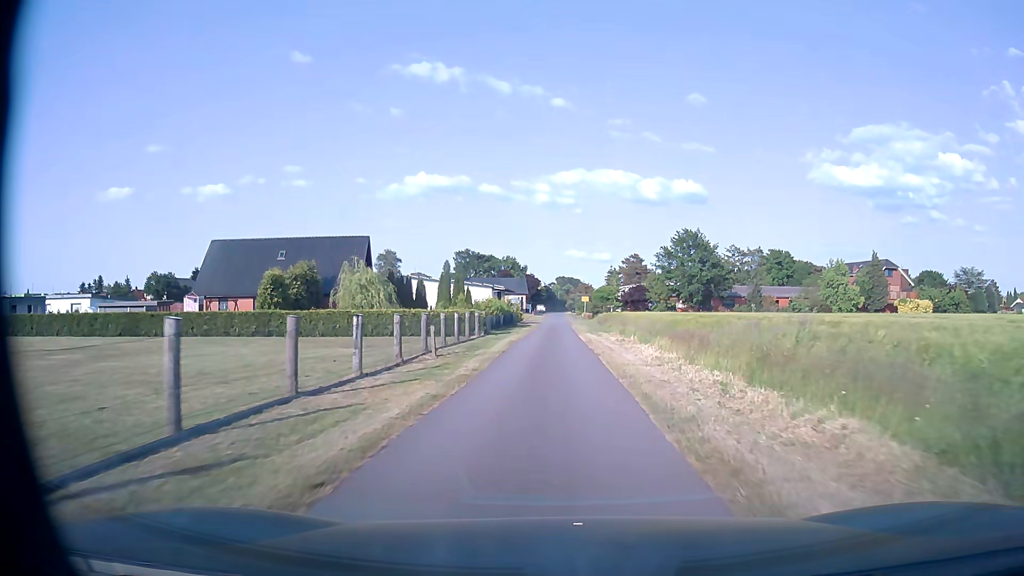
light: Day
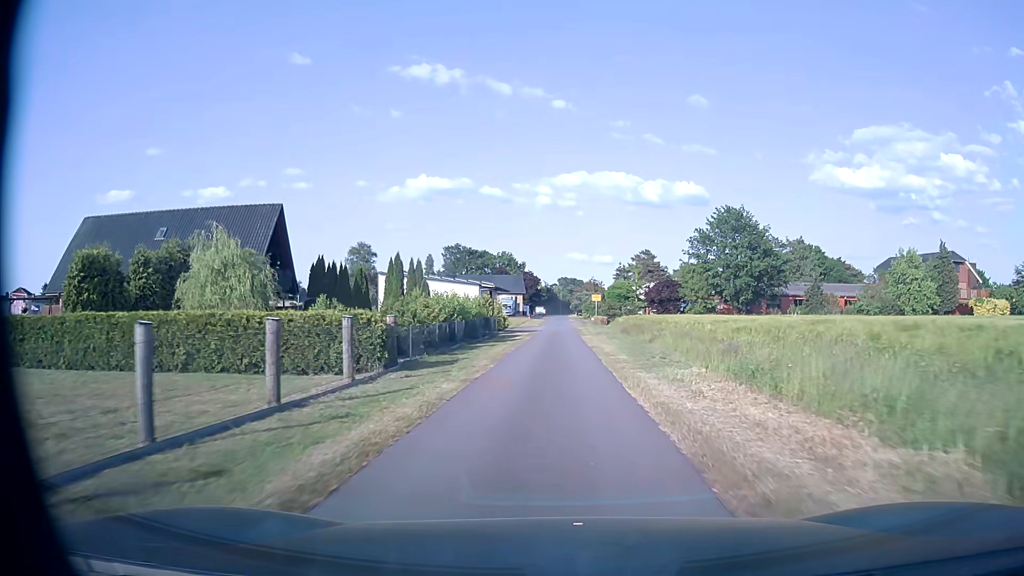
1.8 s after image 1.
(0.0, +23.1) m; 0°
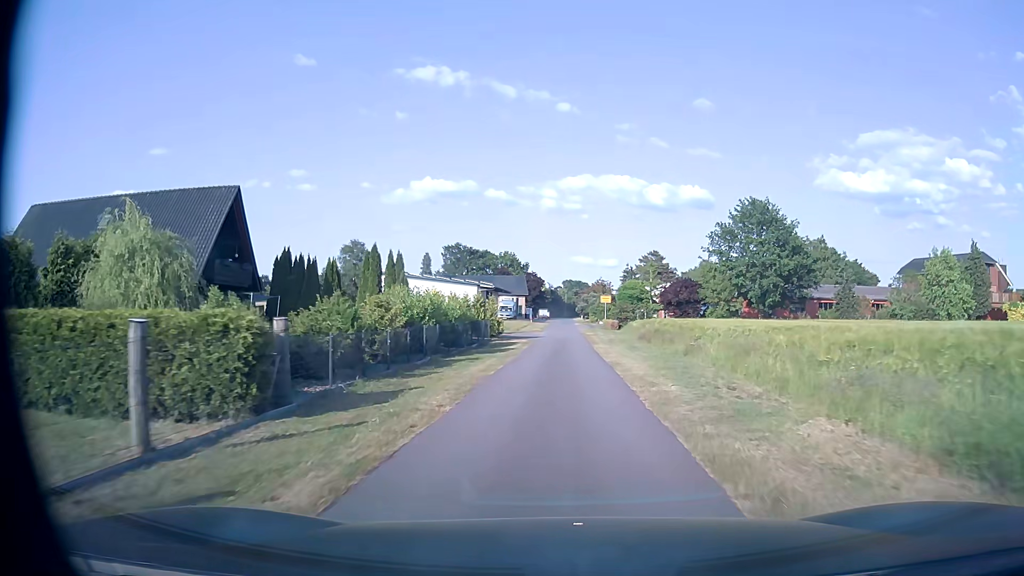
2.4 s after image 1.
(0.0, +7.6) m; 0°
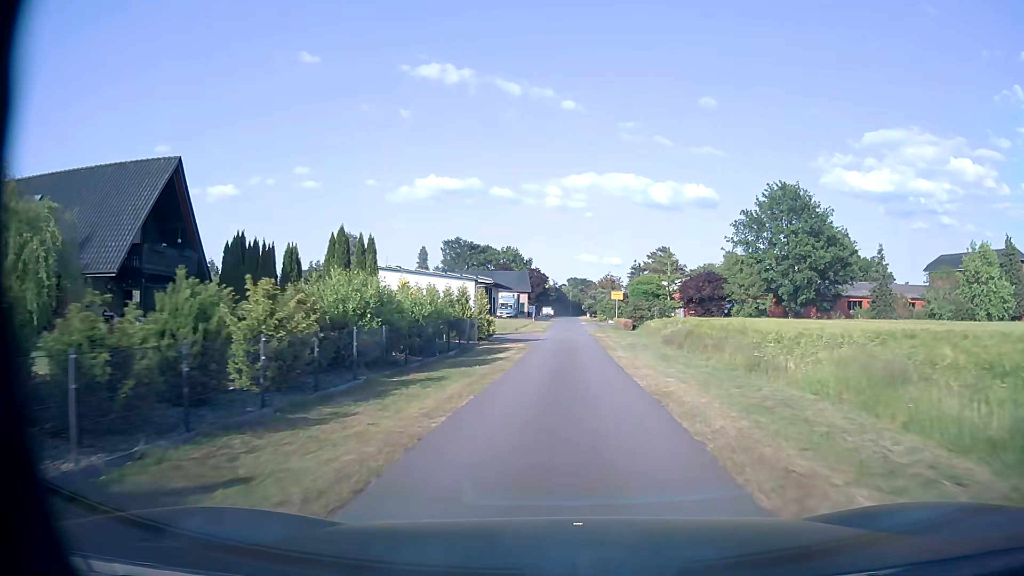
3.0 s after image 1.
(0.0, +7.6) m; -1°
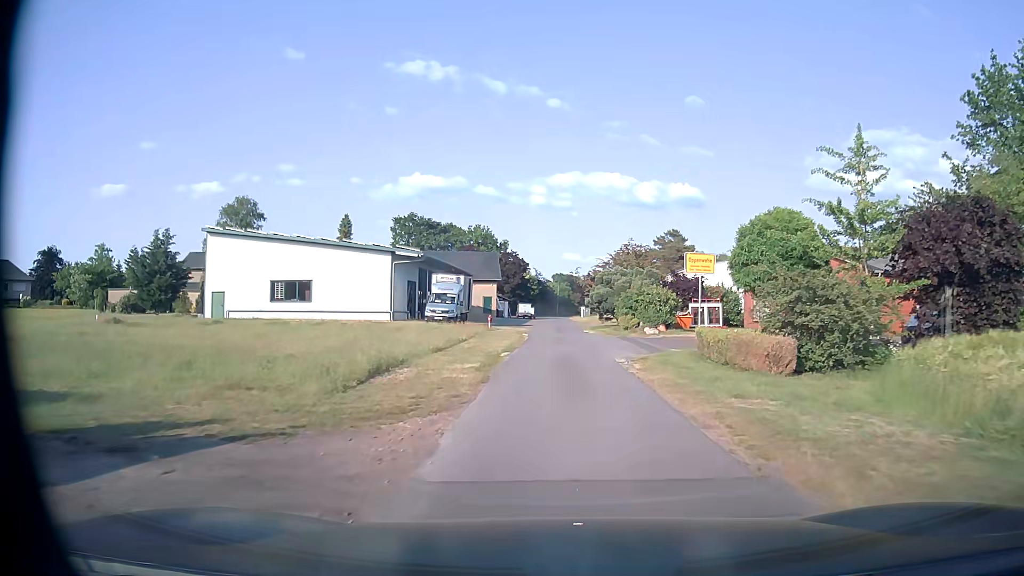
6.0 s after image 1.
(+0.4, +37.4) m; +2°
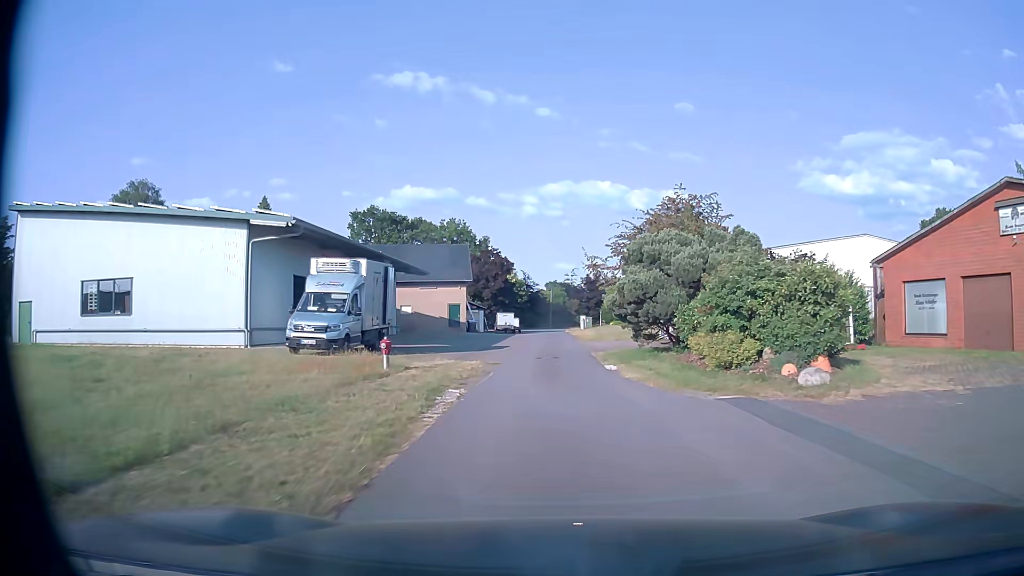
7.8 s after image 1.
(+0.1, +21.9) m; +1°
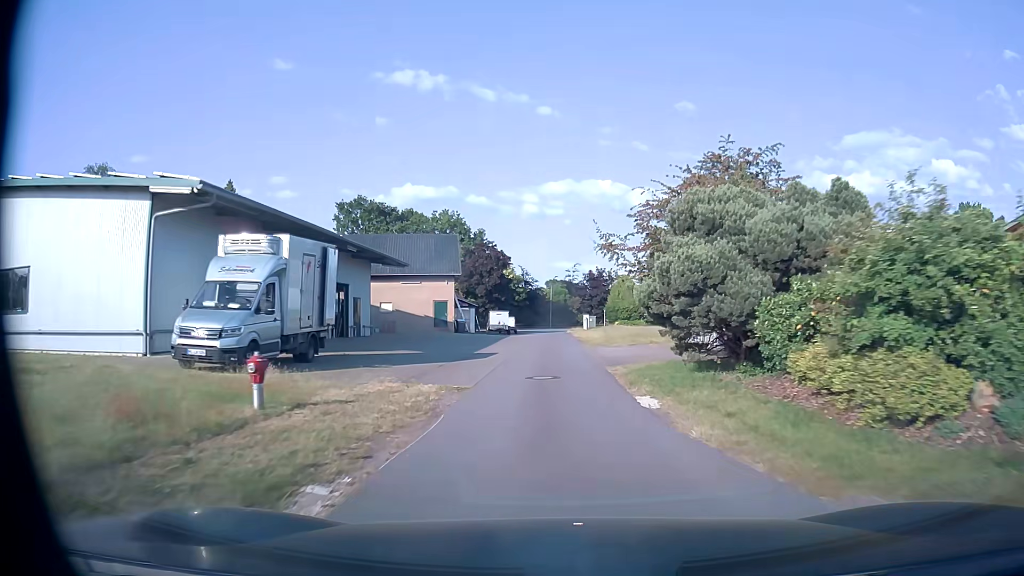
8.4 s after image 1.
(0.0, +7.2) m; 0°
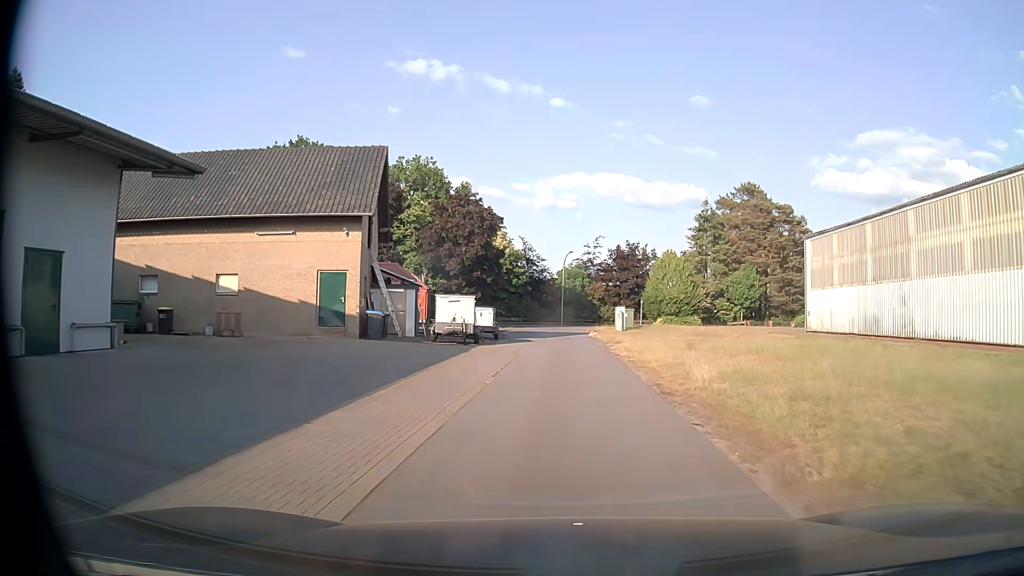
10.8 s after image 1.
(-0.3, +27.8) m; -1°
(0, +10) (0, +20) (0, +30) (0, +40) (0, +50) (+2, +60) (+10, +65) (+20, +67) (+30, +69) (+40, +71) m
